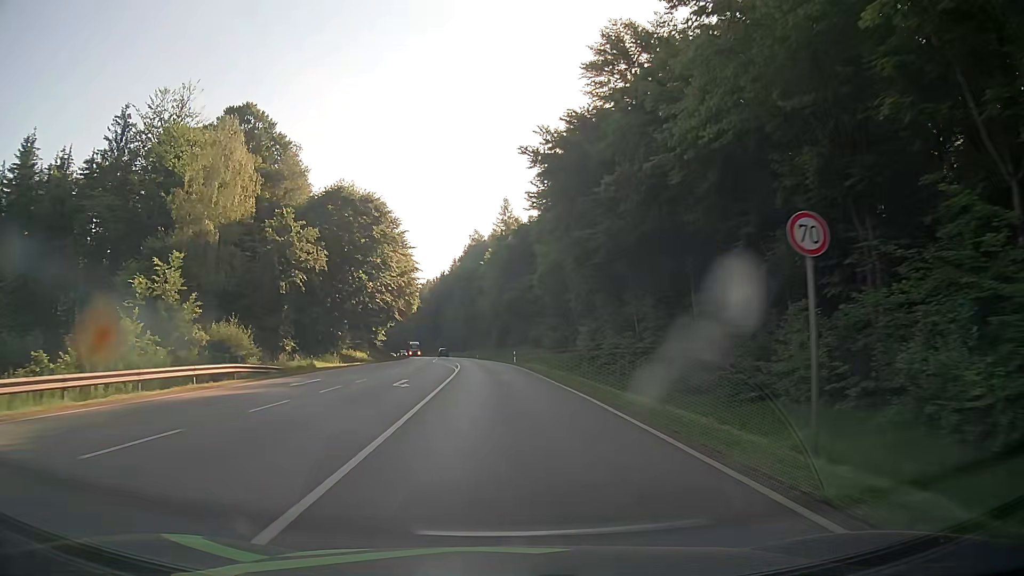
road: secondary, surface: asphalt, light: Day
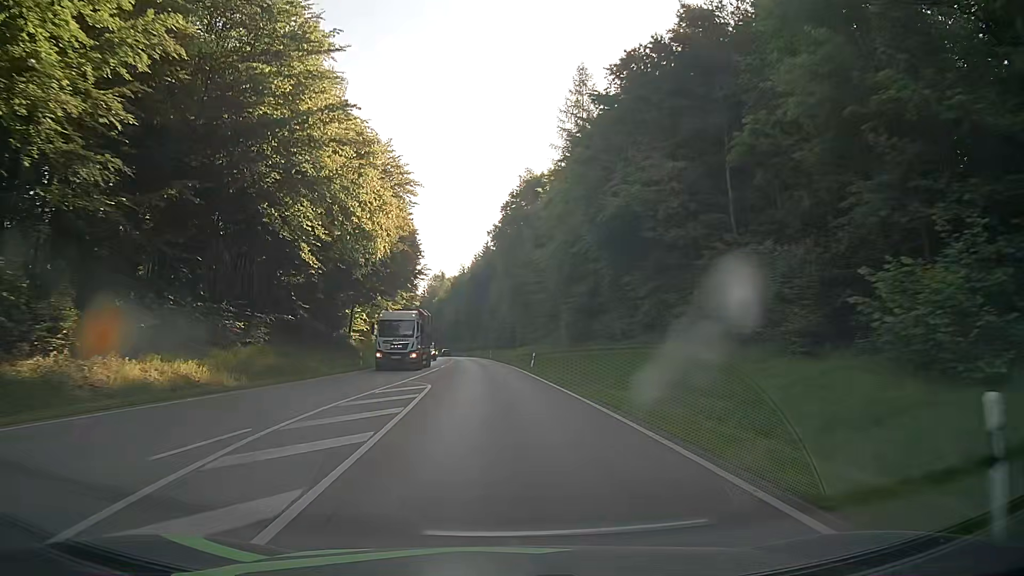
(-2.2, +53.9) m; -4°
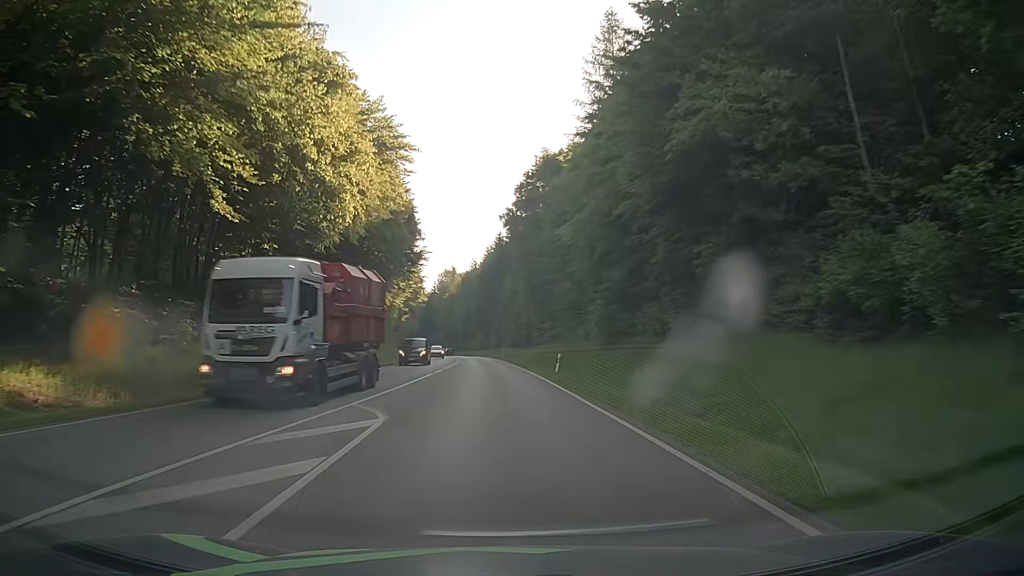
(-0.1, +10.8) m; -1°
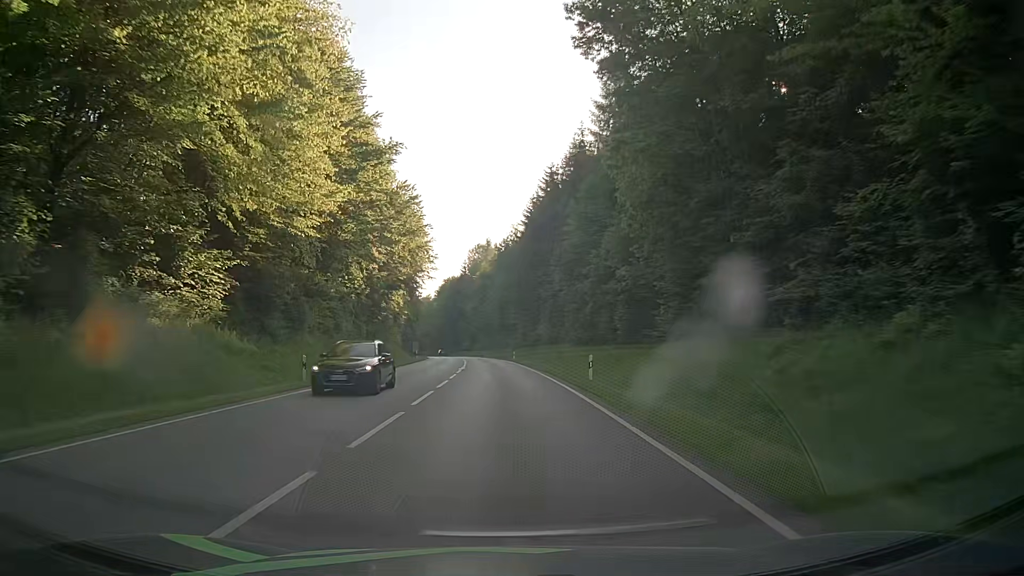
(-2.2, +54.1) m; -4°
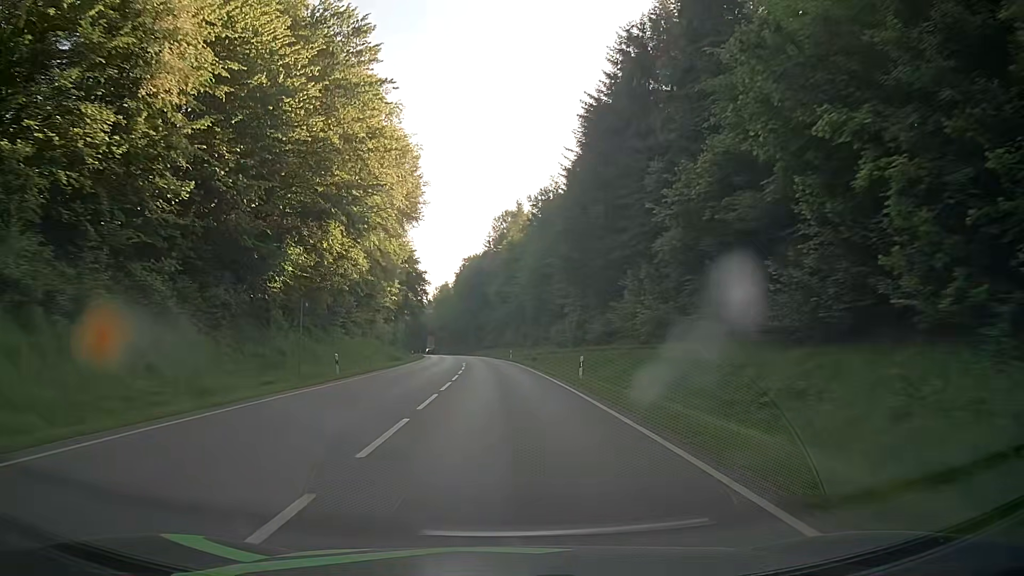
(-0.8, +43.3) m; -2°
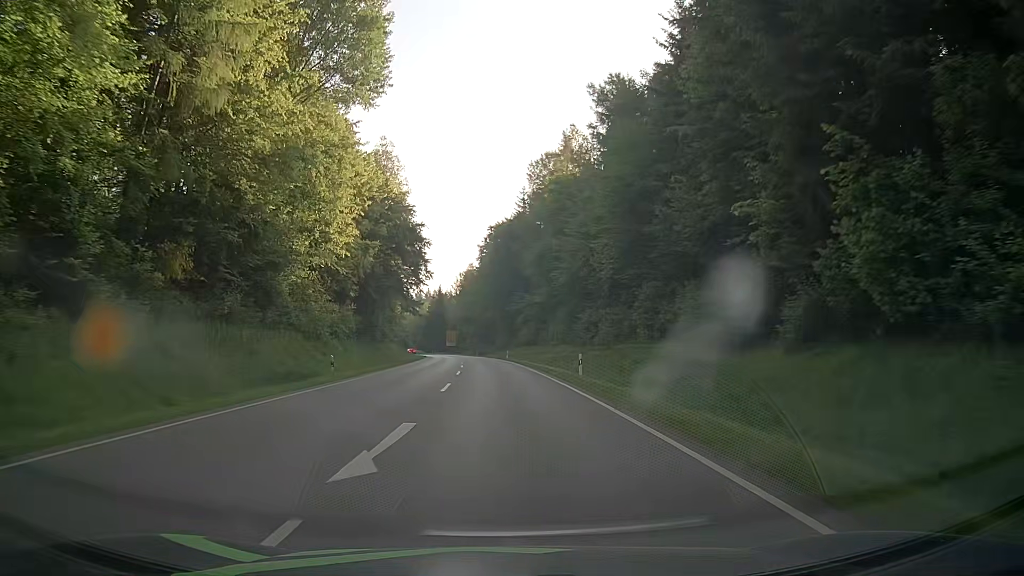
(-1.0, +43.3) m; -3°
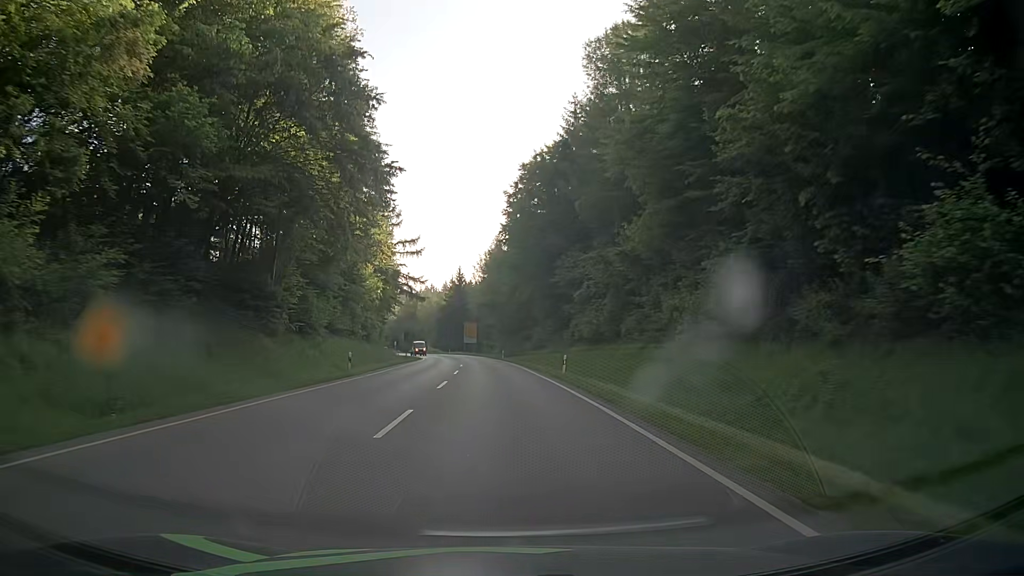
(-1.0, +43.2) m; -3°
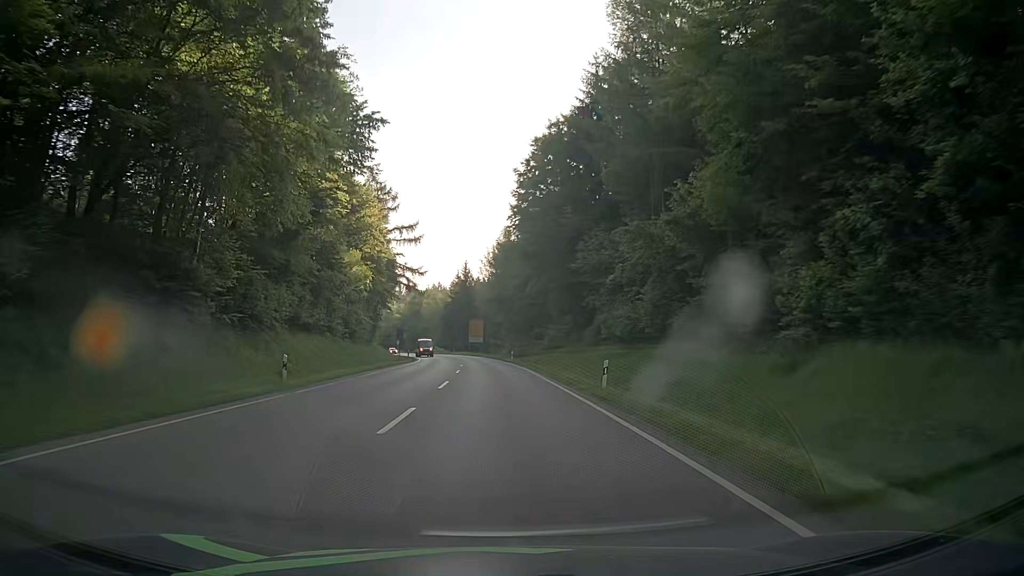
(-0.1, +10.8) m; -1°
(0, +10) (0, +20) (-1, +30) (-1, +40) (-2, +50) (-2, +60) (-3, +70) (-5, +80) (-6, +90) (-8, +100) m
